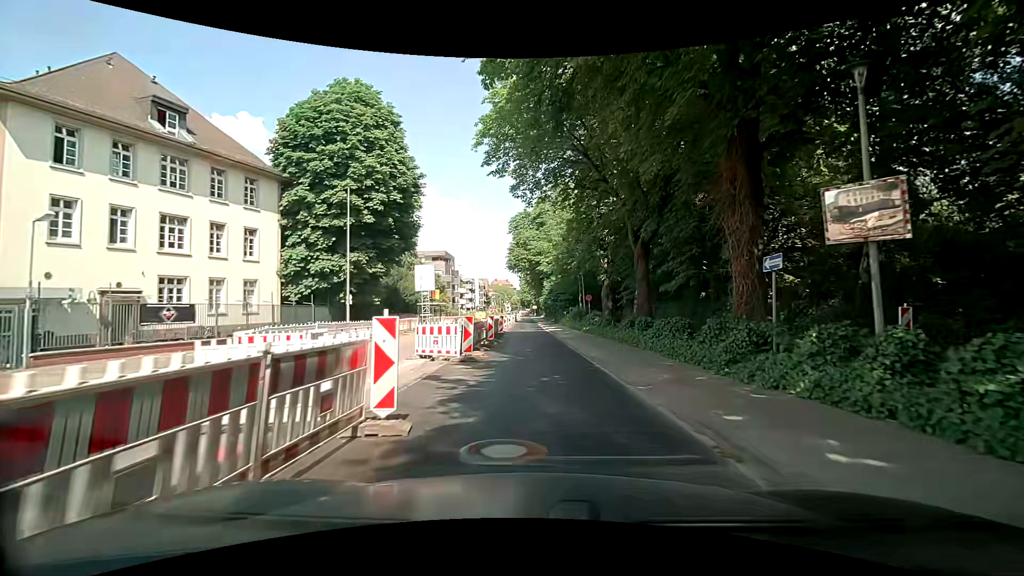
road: secondary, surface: asphalt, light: Day
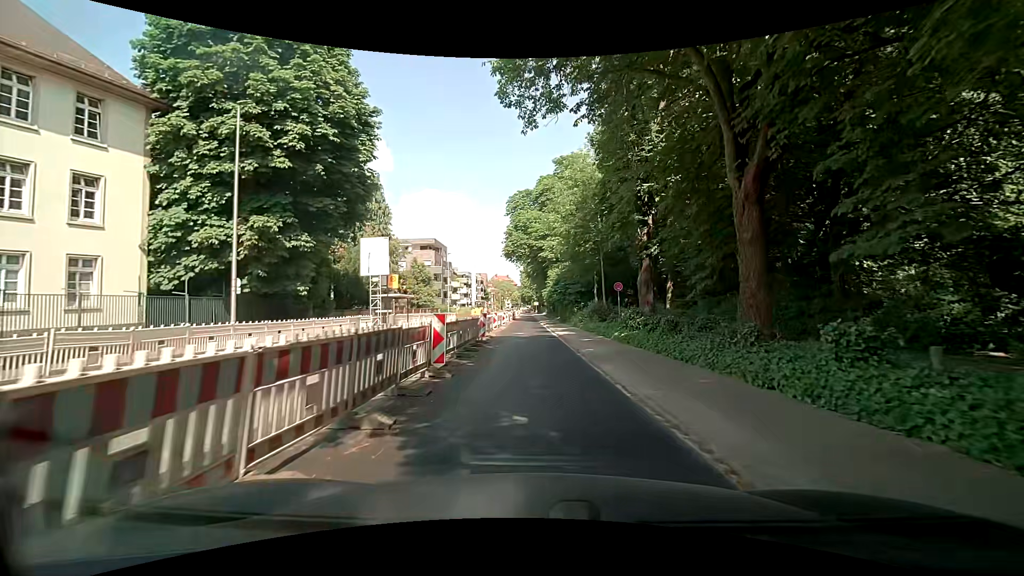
(+0.1, +12.9) m; 0°
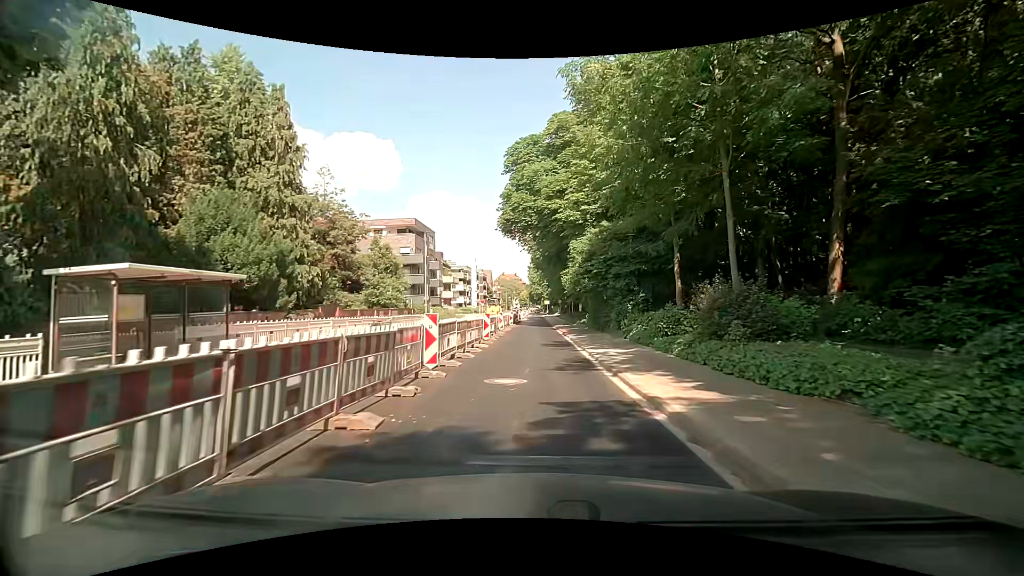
(-0.1, +22.0) m; 0°
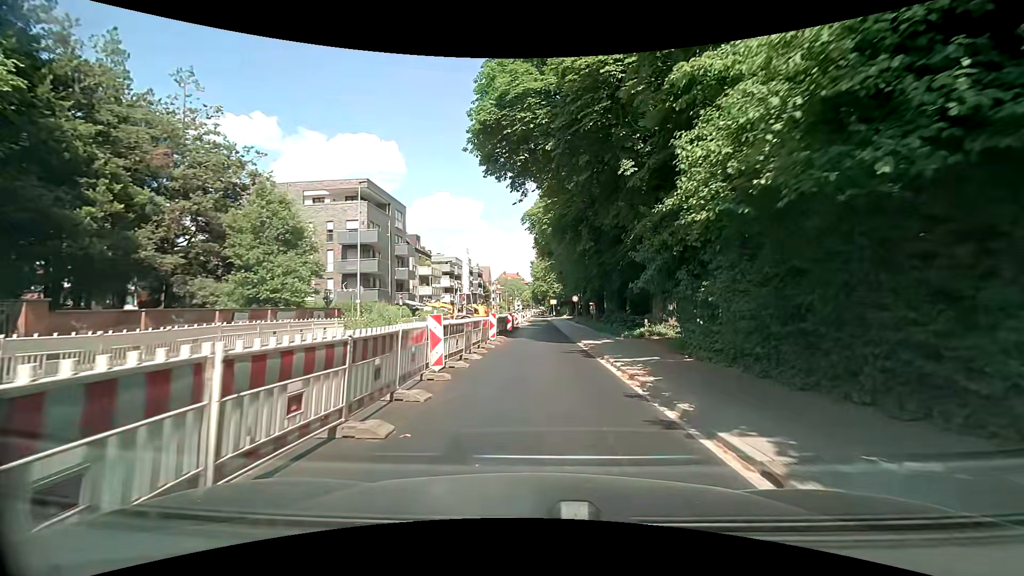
(-0.3, +22.2) m; -1°
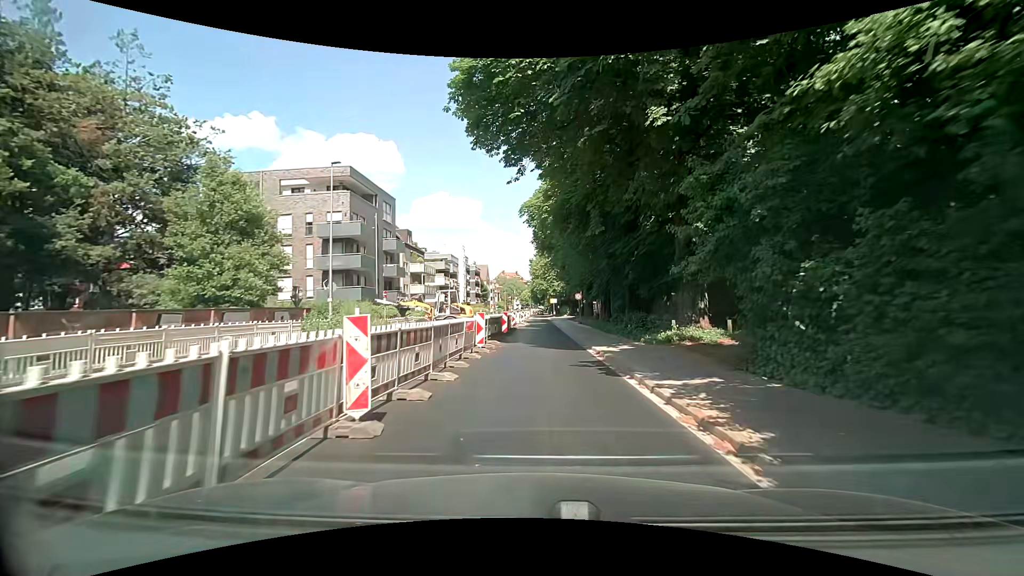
(0.0, +4.4) m; 0°
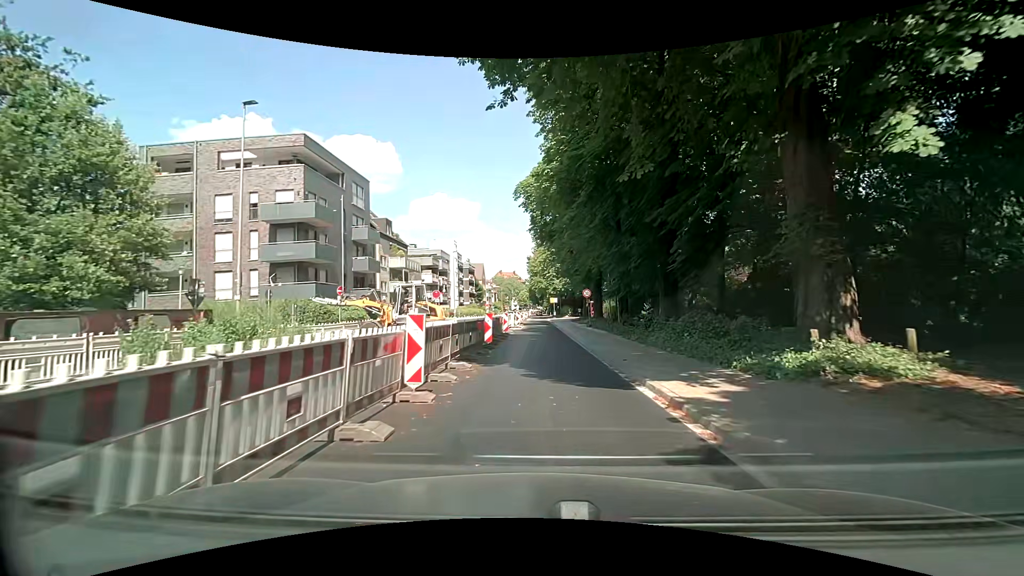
(0.0, +8.8) m; 0°
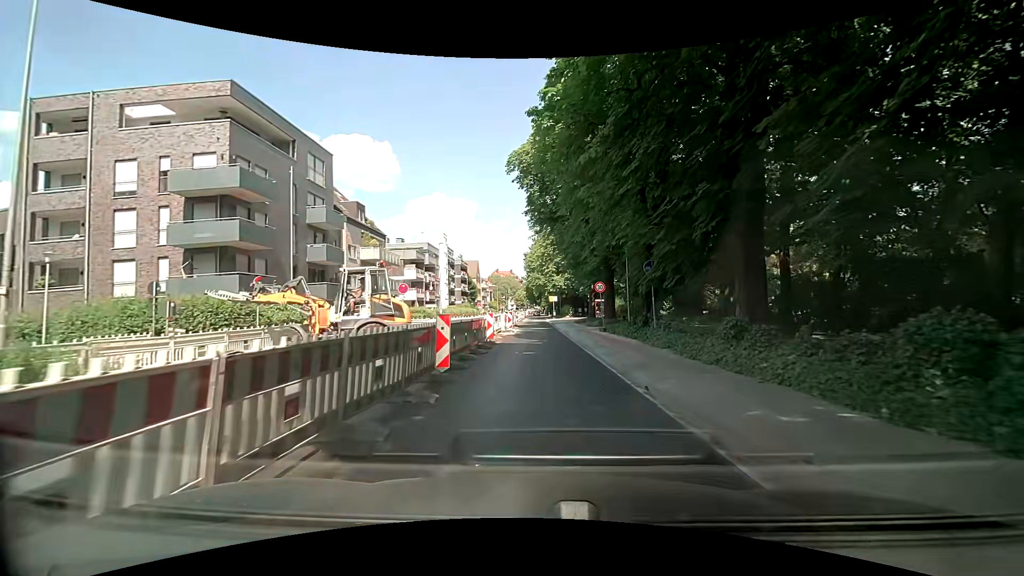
(0.0, +8.8) m; -2°
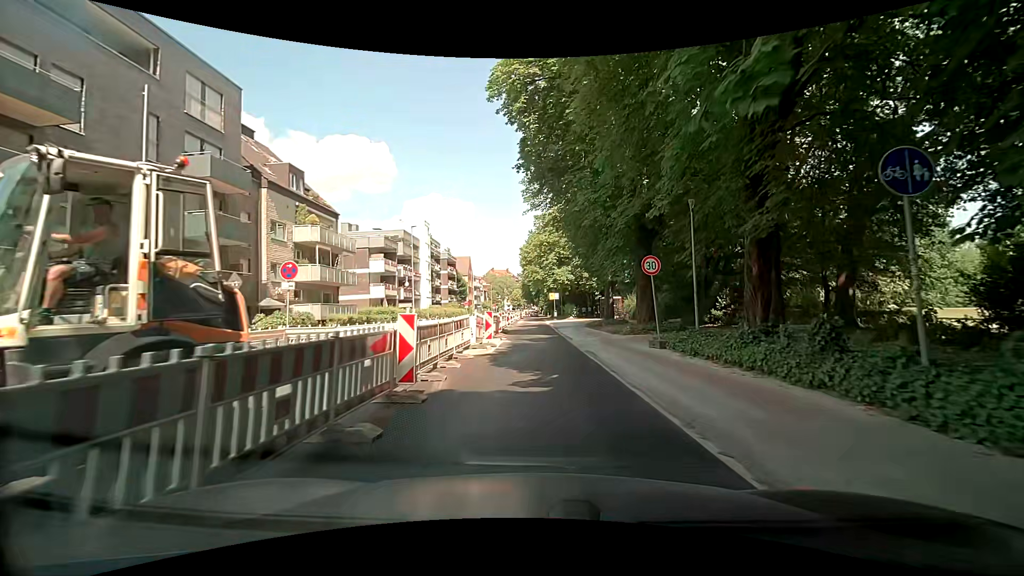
(+0.4, +13.1) m; +3°
(0, +10) (0, +20) (-1, +30) (-1, +40) (-2, +50) (-2, +60) (-2, +70) (-3, +80) (-3, +90) (-4, +100) m
